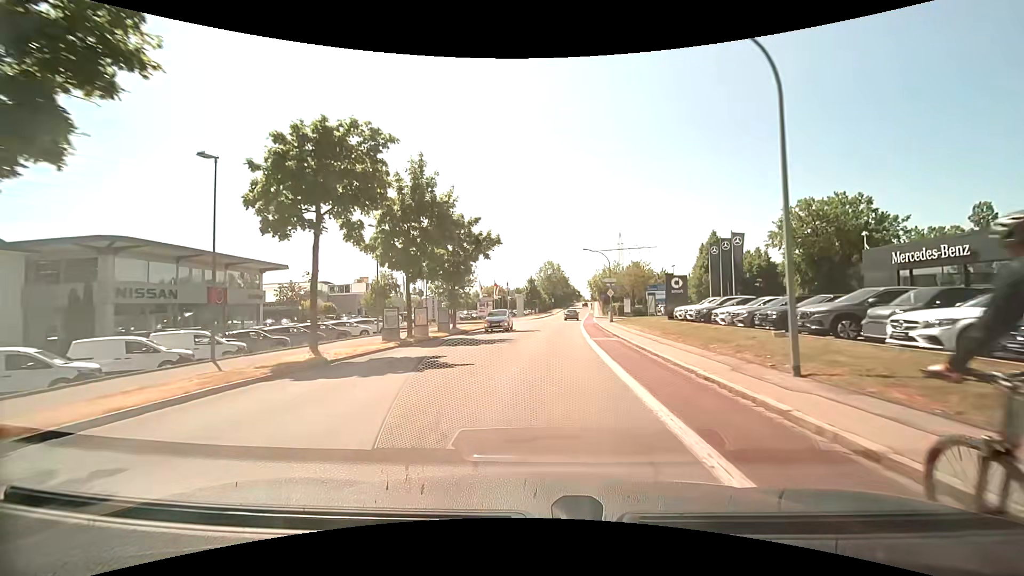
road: tertiary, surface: asphalt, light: Day
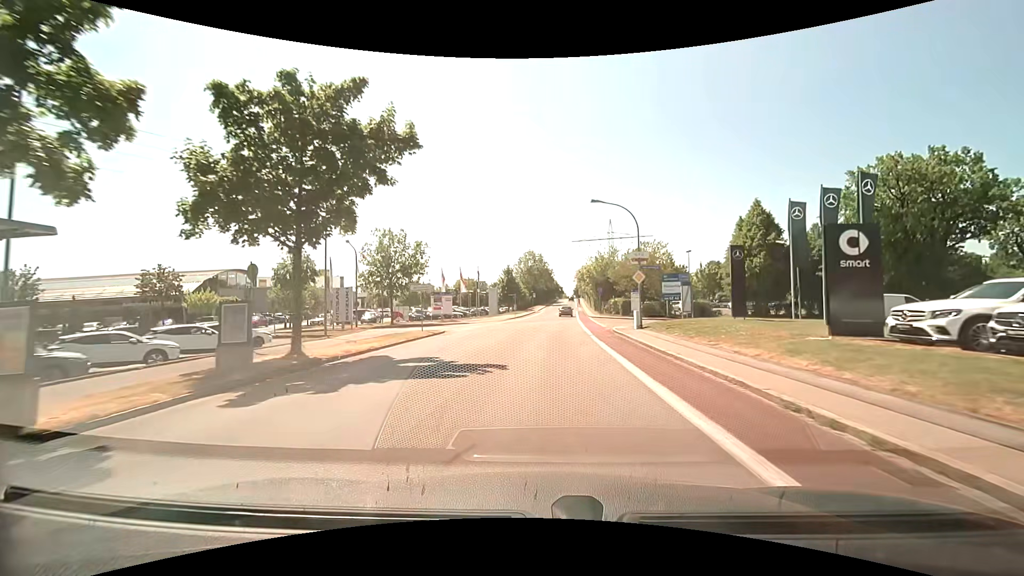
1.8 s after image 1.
(+0.4, +21.4) m; +2°
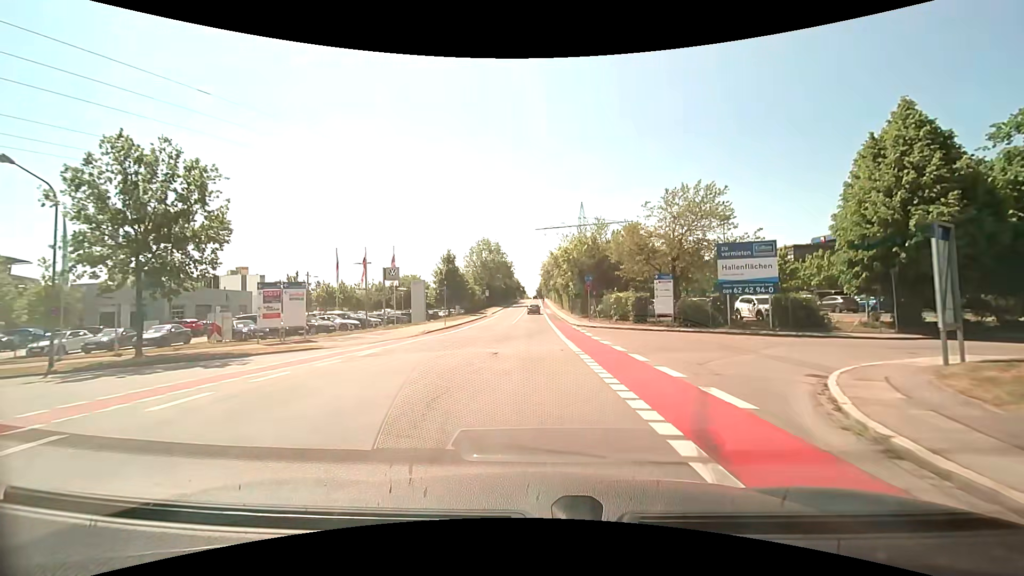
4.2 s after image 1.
(+1.1, +28.4) m; +4°
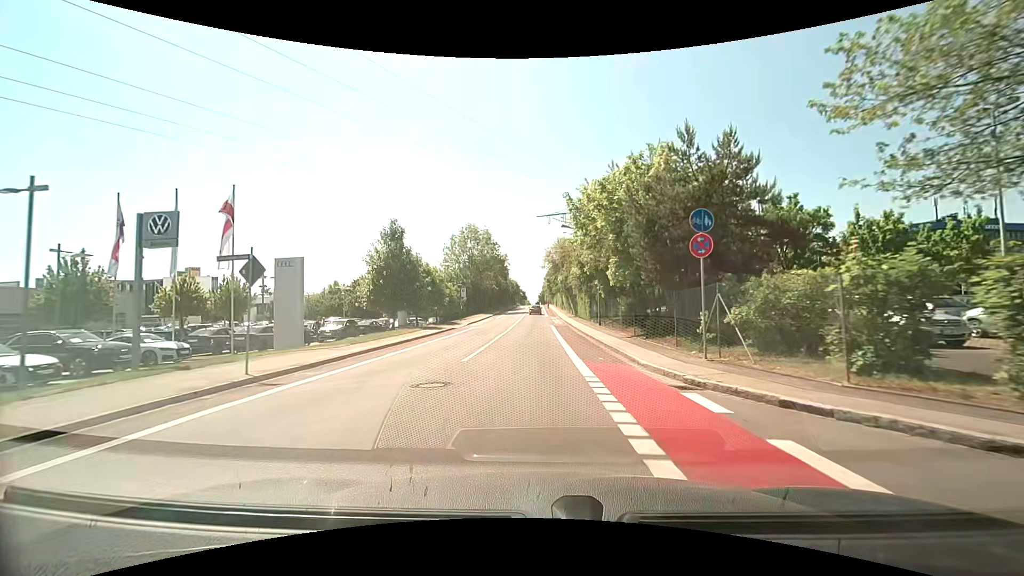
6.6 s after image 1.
(+0.1, +27.2) m; 0°
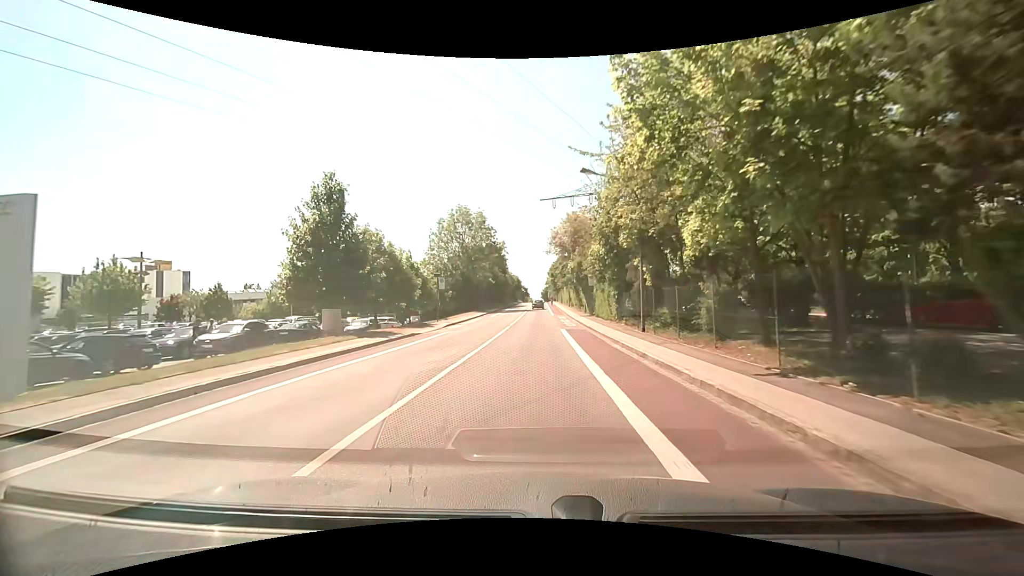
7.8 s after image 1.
(0.0, +13.7) m; 0°
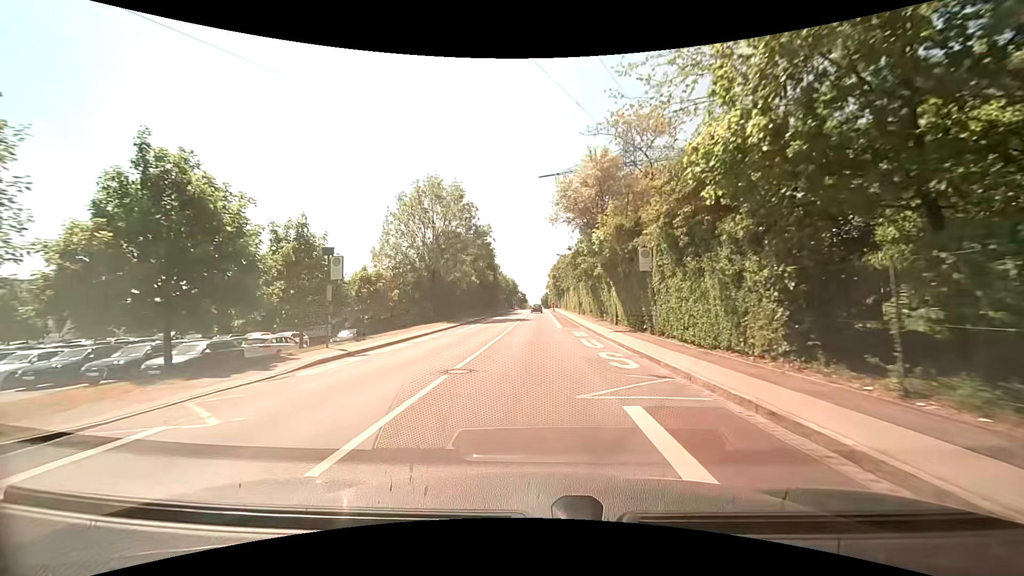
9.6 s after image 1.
(+0.1, +20.8) m; 0°
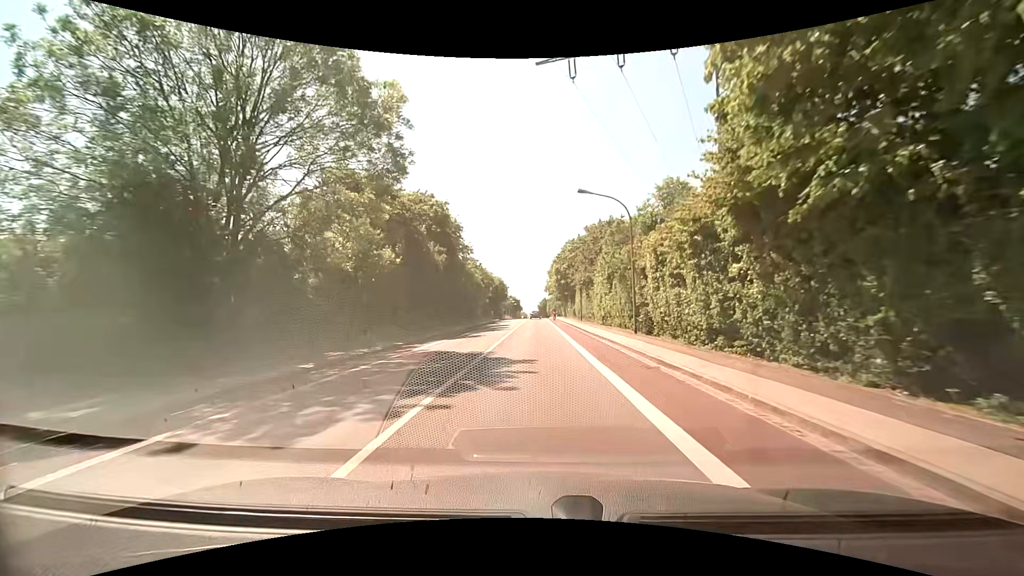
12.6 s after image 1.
(0.0, +35.1) m; +1°
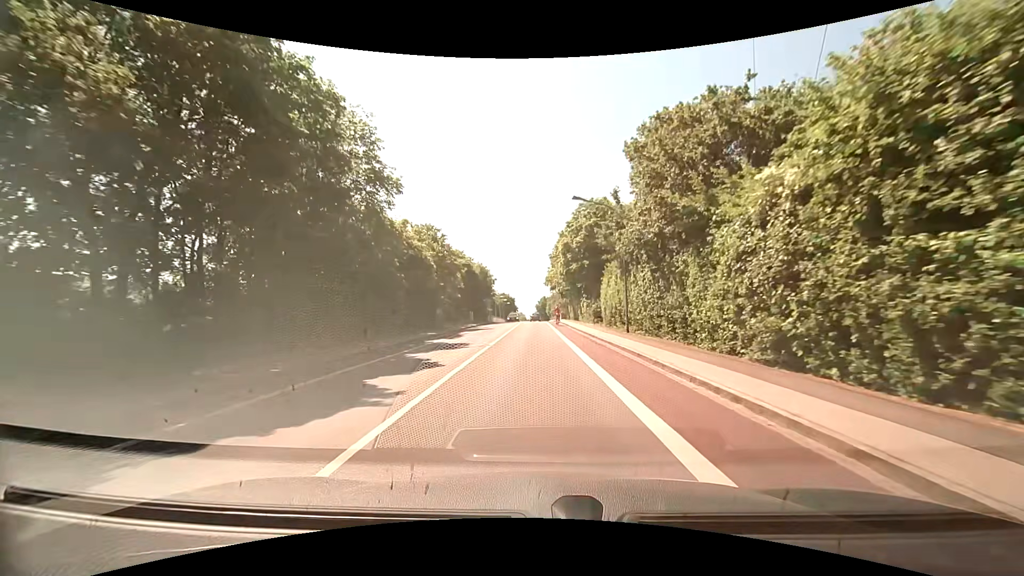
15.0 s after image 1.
(-0.2, +28.8) m; 0°
(0, +10) (0, +20) (0, +30) (0, +40) (0, +50) (-1, +60) (-1, +70) (-1, +80) (-1, +90) (0, +100) m
